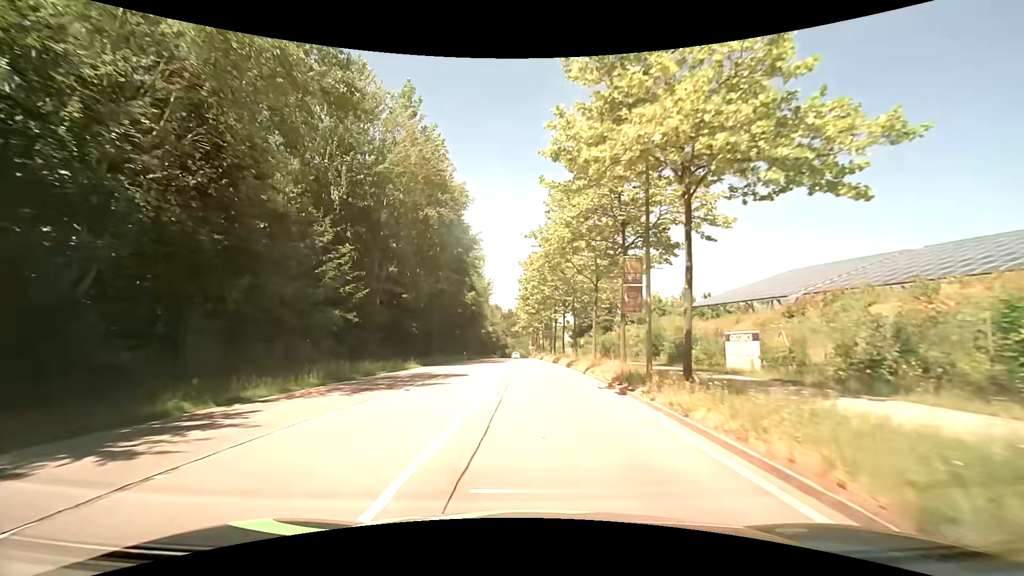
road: secondary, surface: asphalt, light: Day
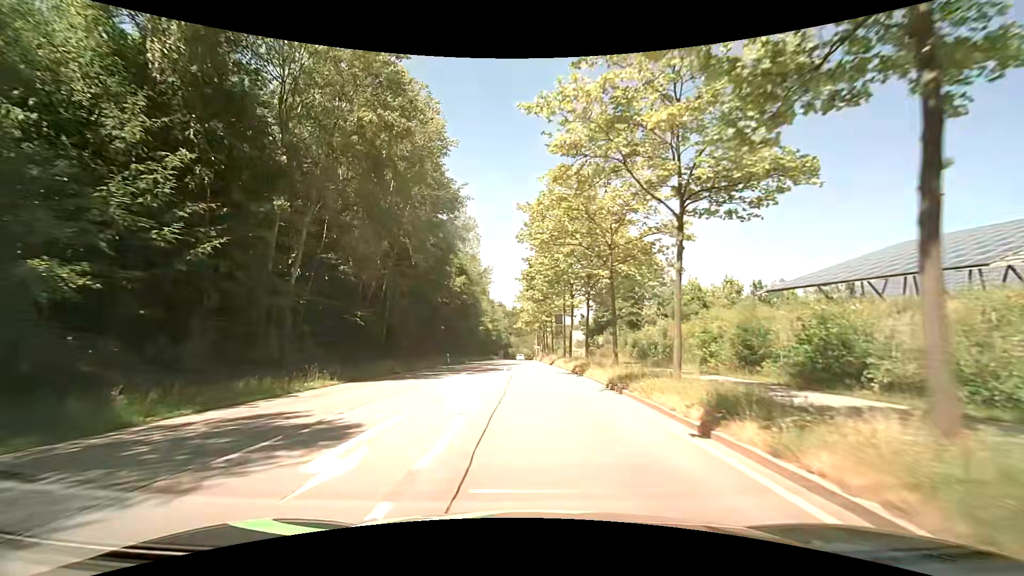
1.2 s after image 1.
(0.0, +14.6) m; +1°
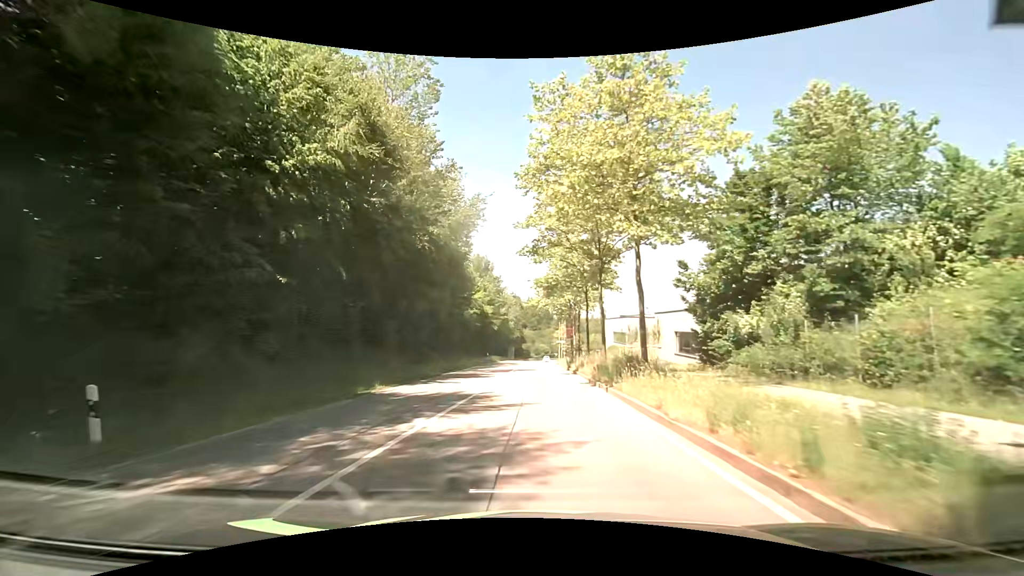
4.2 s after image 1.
(-1.2, +37.2) m; -3°
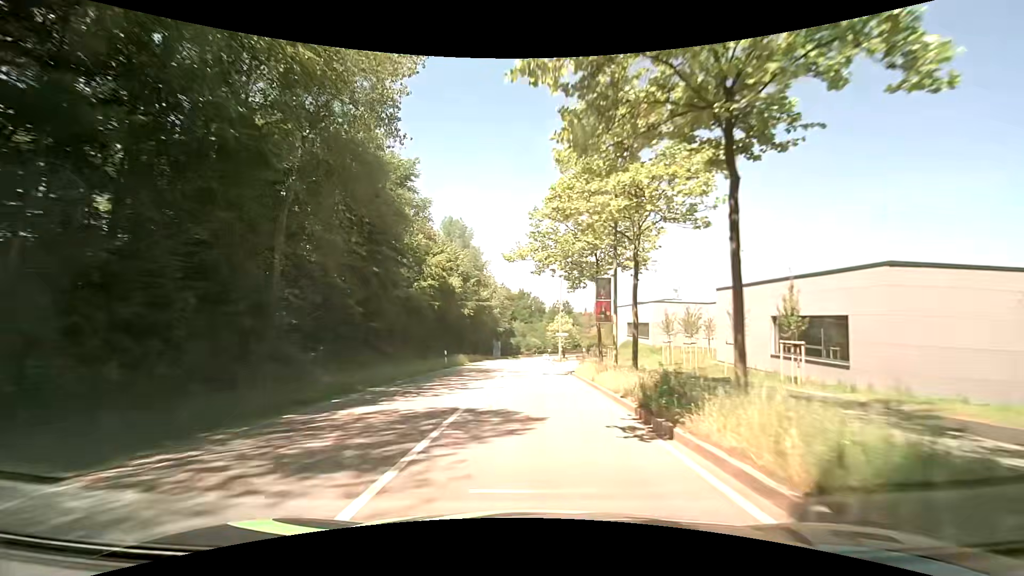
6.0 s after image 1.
(+0.4, +23.7) m; +2°
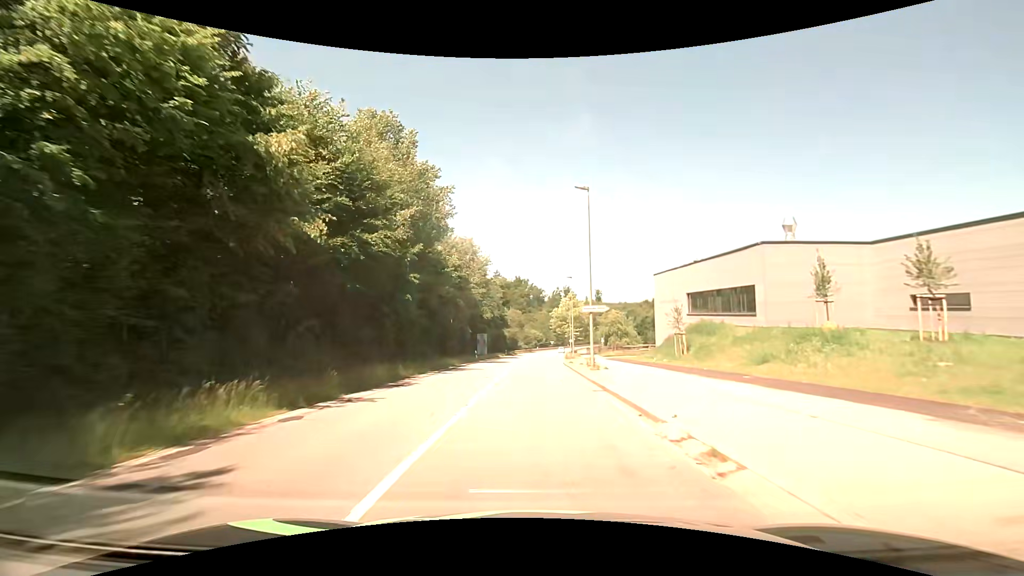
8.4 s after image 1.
(-0.2, +31.3) m; 0°
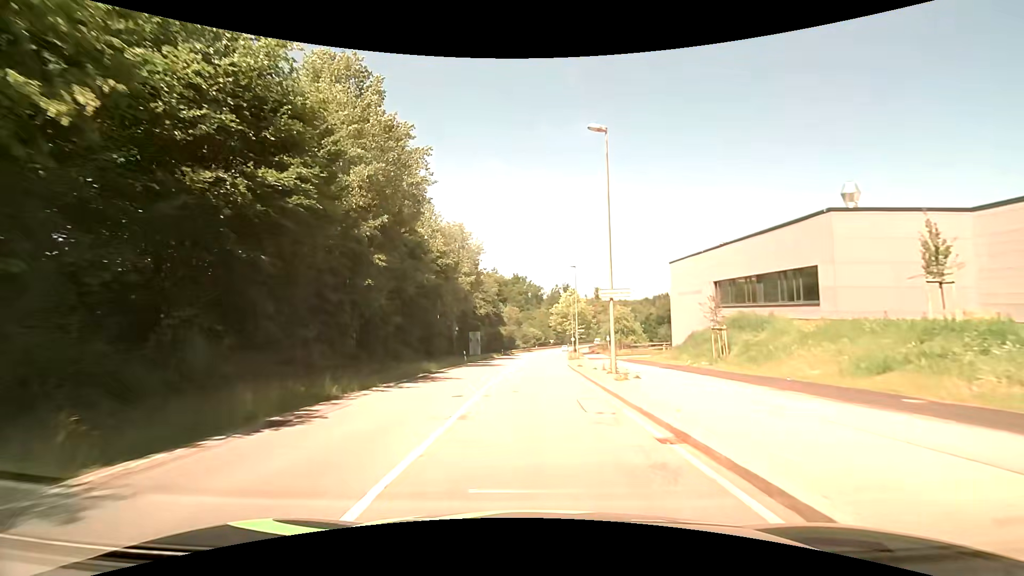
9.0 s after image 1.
(0.0, +7.7) m; 0°
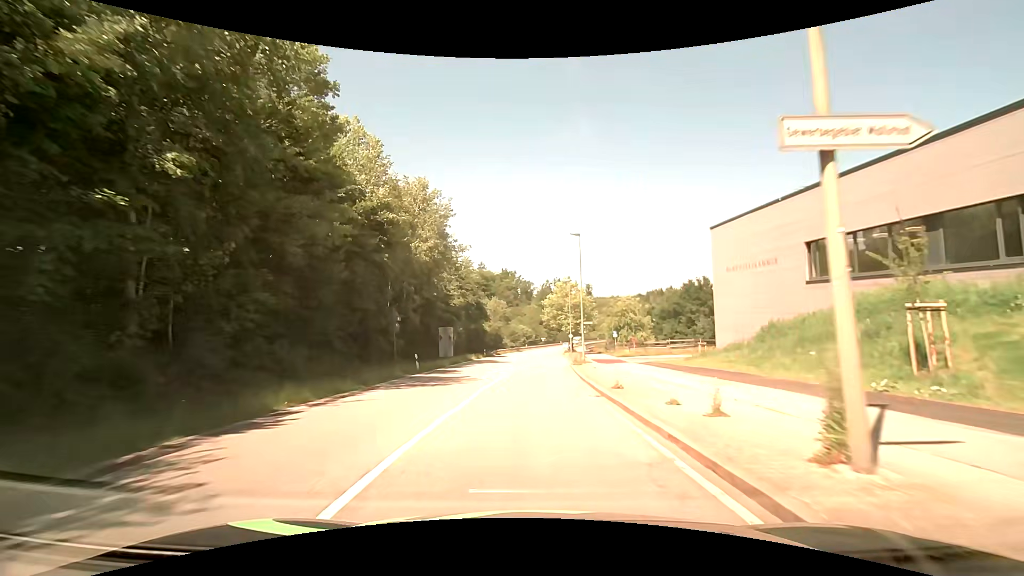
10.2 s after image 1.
(+0.2, +15.4) m; +1°
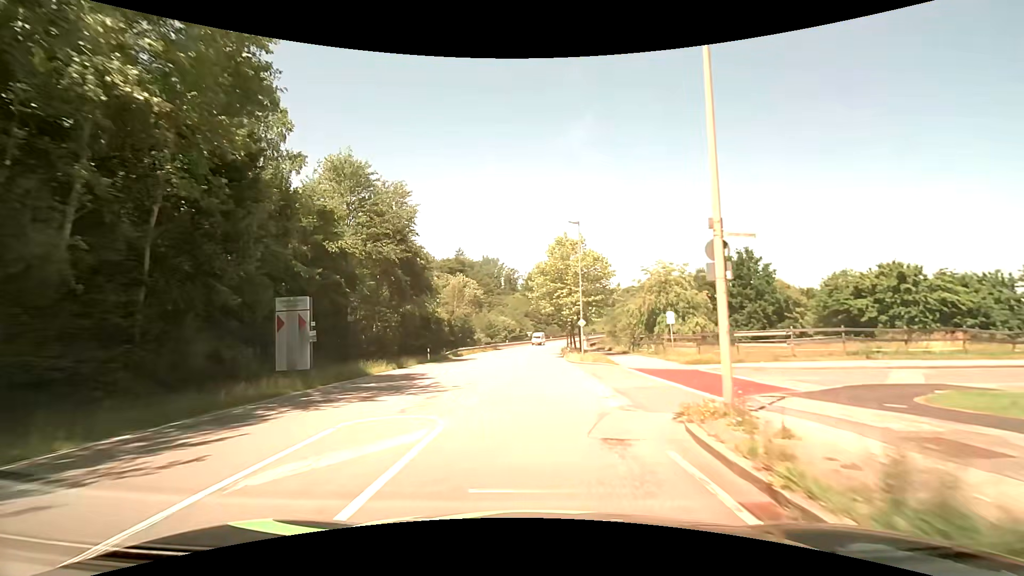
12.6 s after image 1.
(+0.4, +30.7) m; +1°
(0, +10) (0, +20) (+1, +30) (+1, +40) (+1, +50) (+2, +60) (+2, +70) (+3, +80) (+4, +90) (+5, +100) m
